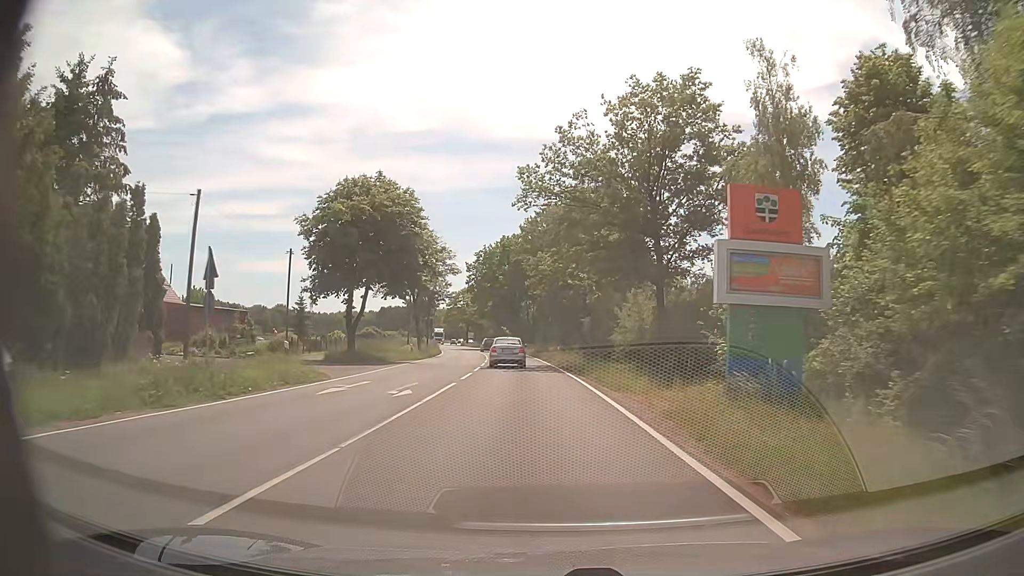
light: Day
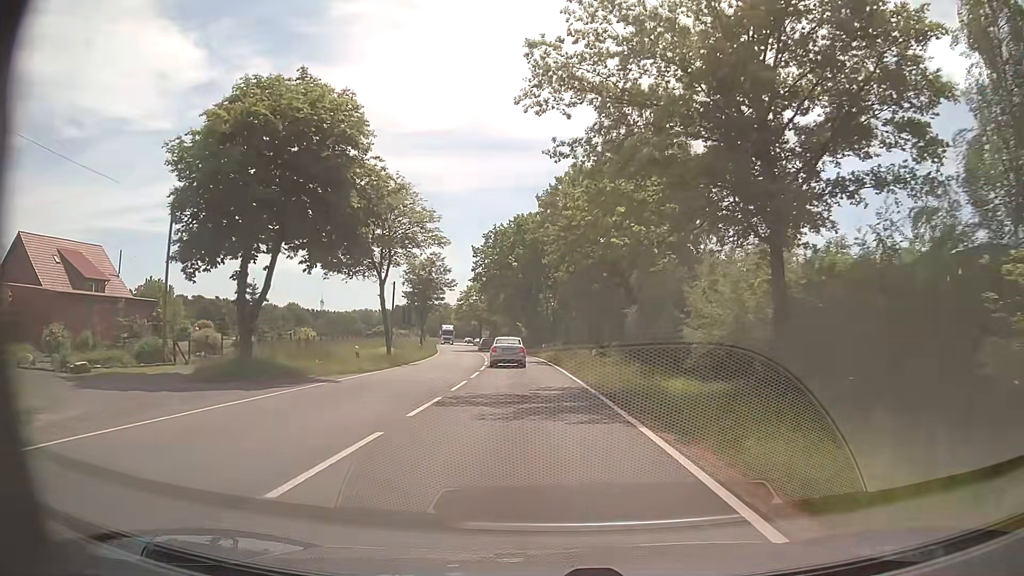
(-0.2, +16.8) m; -2°
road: tertiary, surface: asphalt
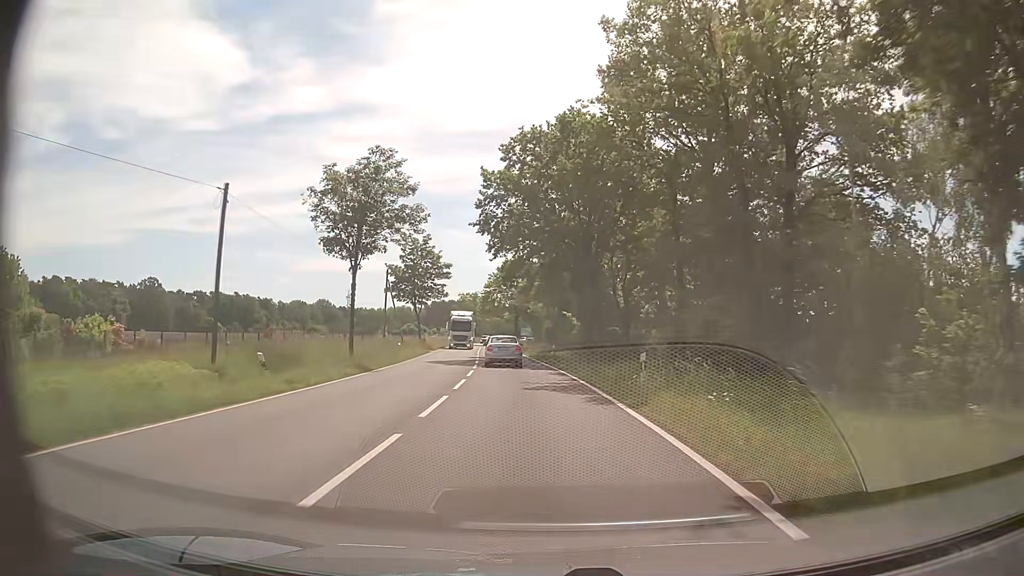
(-1.3, +36.7) m; -4°
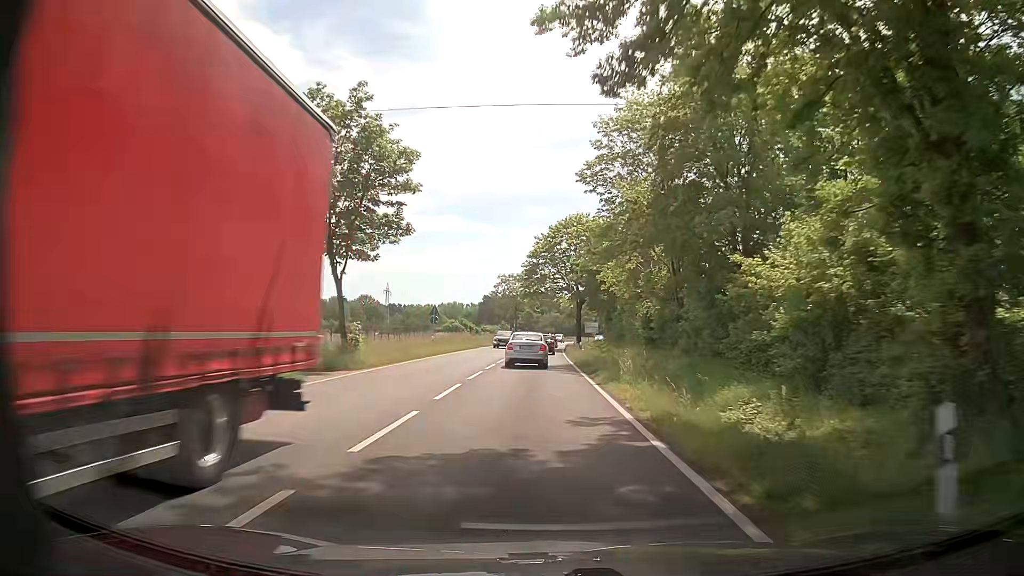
(-1.9, +40.0) m; -5°
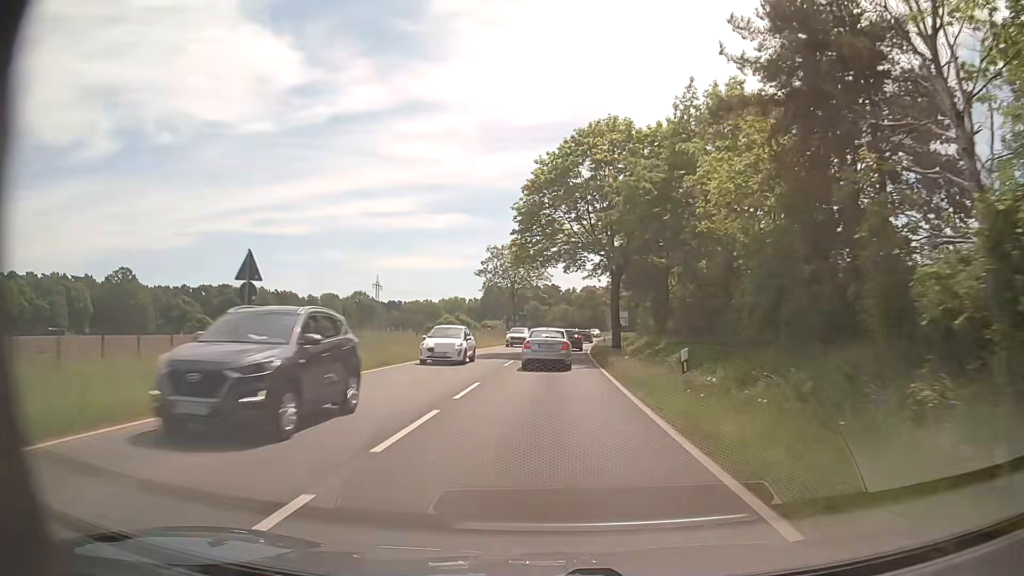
(-0.2, +30.1) m; 0°
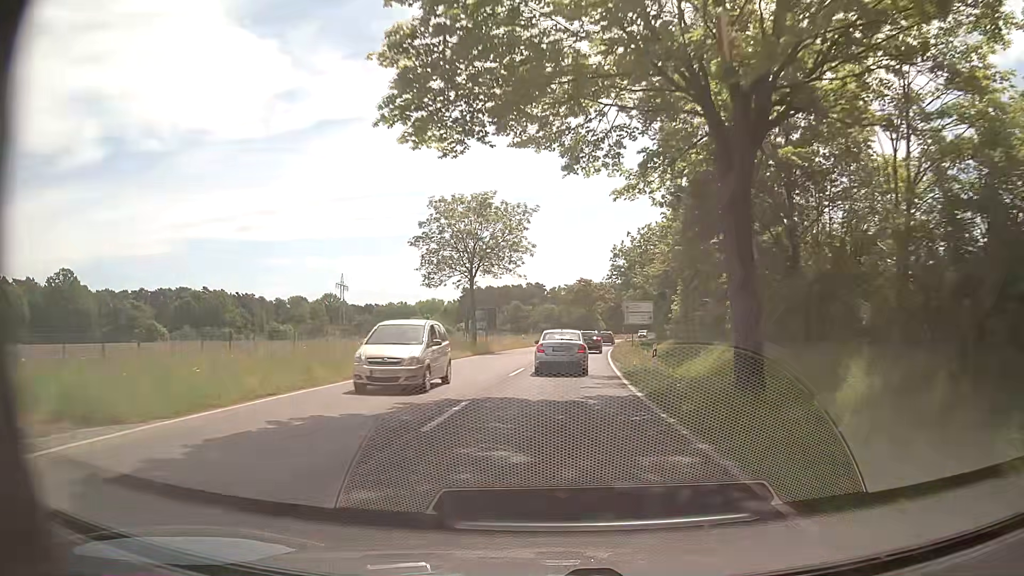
(+0.1, +28.2) m; +1°
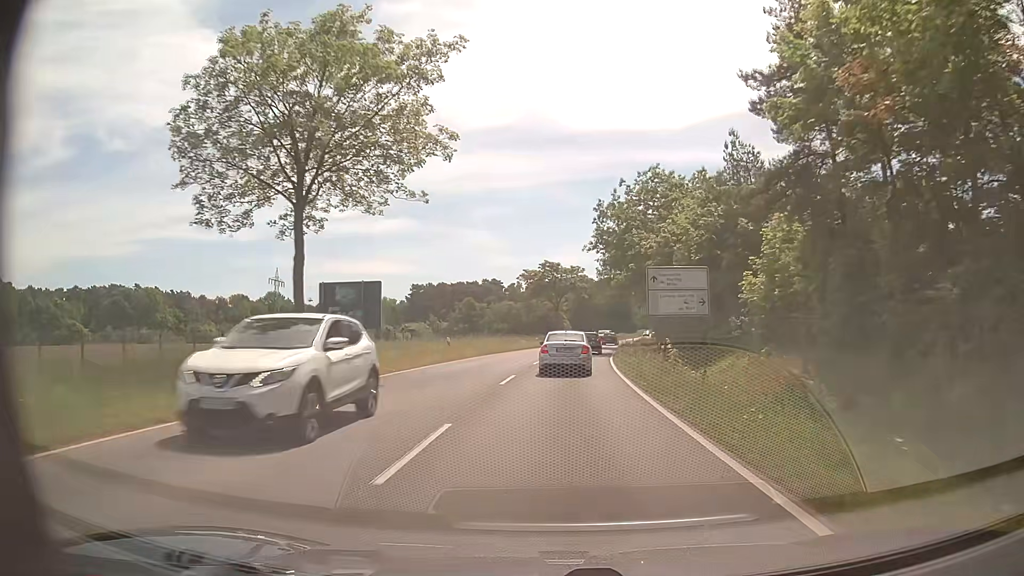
(+0.8, +27.2) m; +3°
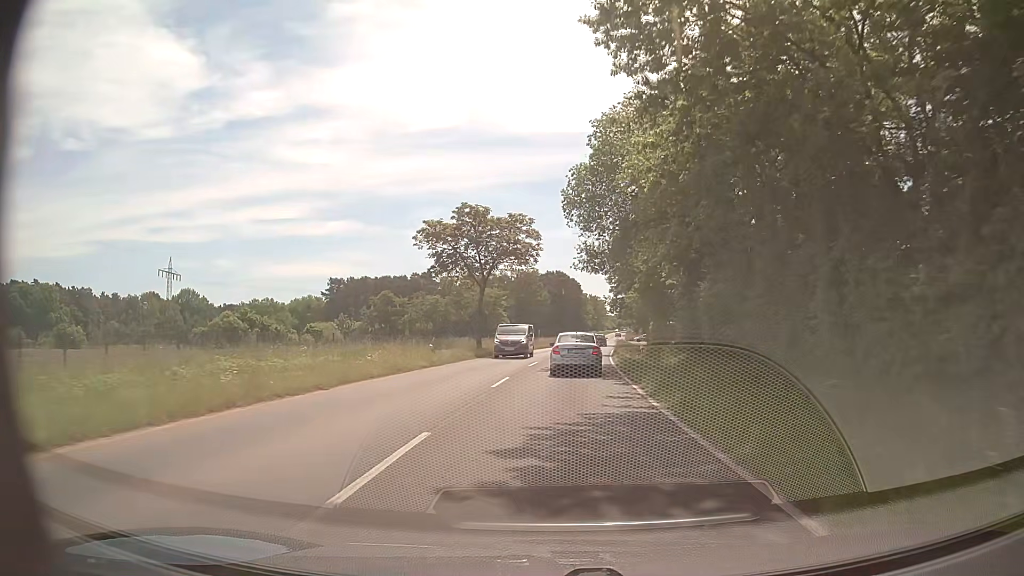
(+1.5, +36.6) m; +5°
(0, +10) (+1, +20) (+1, +30) (+2, +40) (+3, +50) (+4, +60) (+5, +70) (+6, +80) (+8, +90) (+9, +100) m
